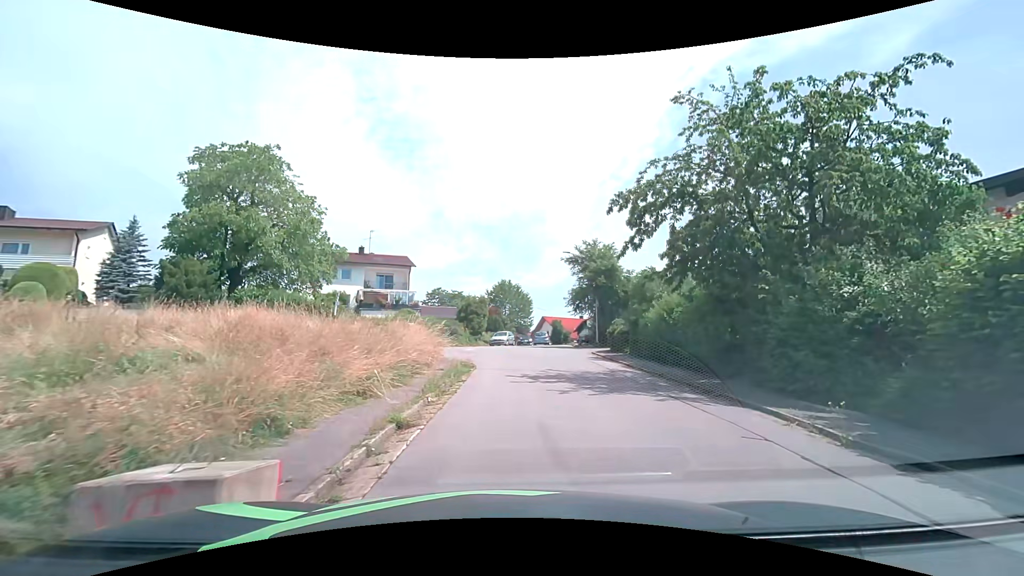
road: residential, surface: asphalt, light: Day
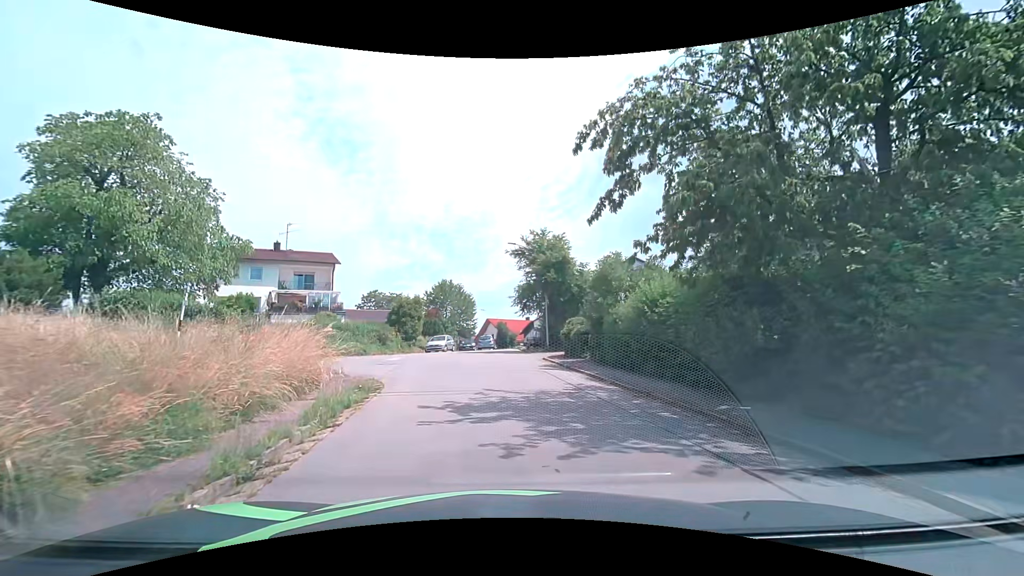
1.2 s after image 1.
(+0.4, +5.4) m; +6°
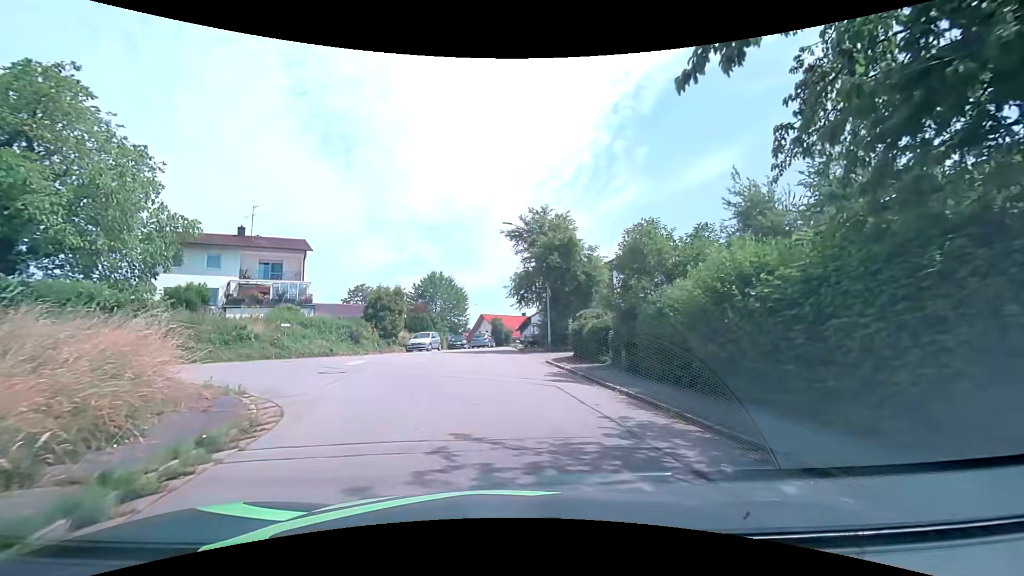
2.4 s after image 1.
(0.0, +5.6) m; 0°
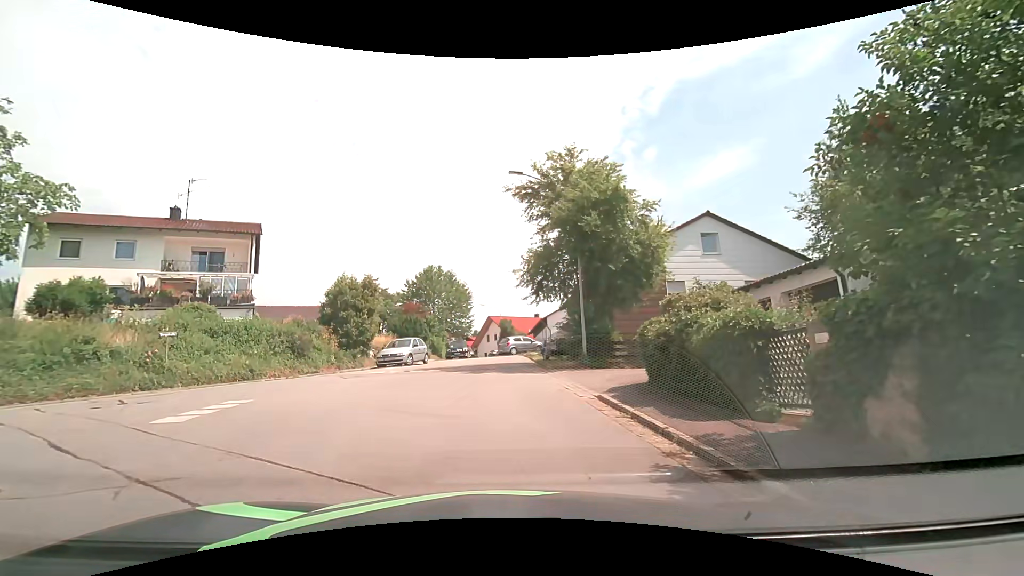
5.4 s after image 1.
(0.0, +10.2) m; 0°
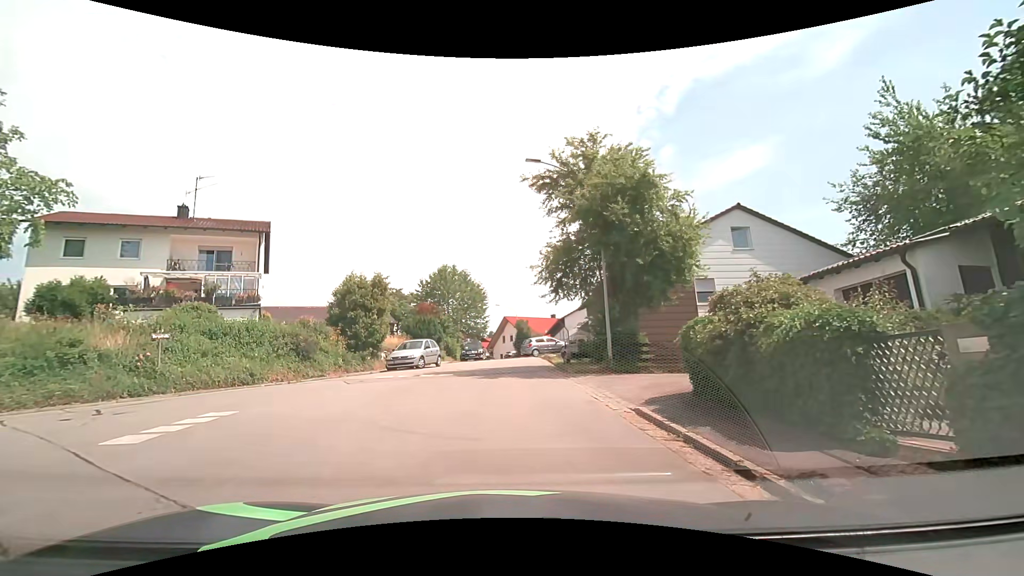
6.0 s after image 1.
(0.0, +1.5) m; -4°
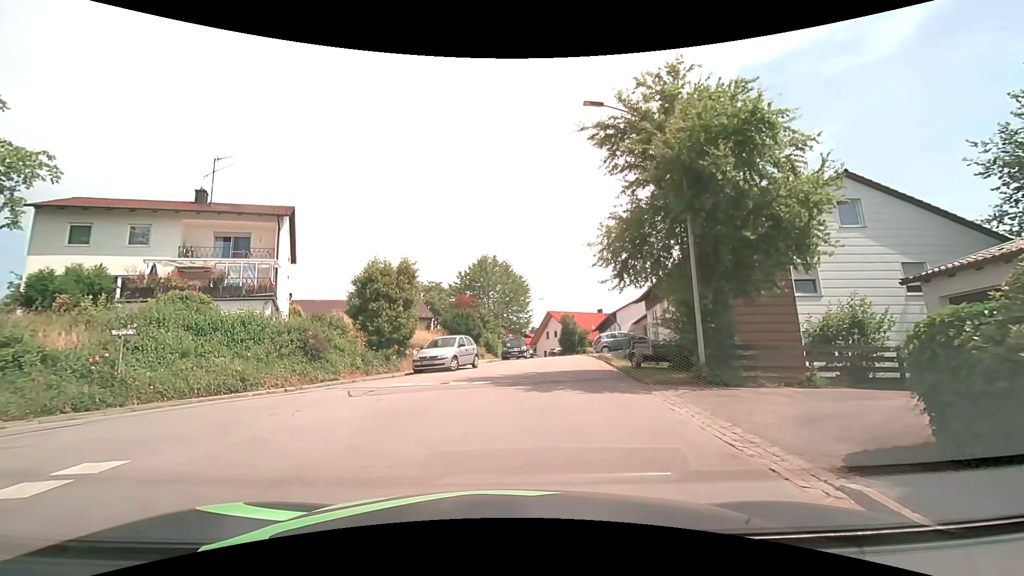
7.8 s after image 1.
(-0.1, +4.2) m; -3°
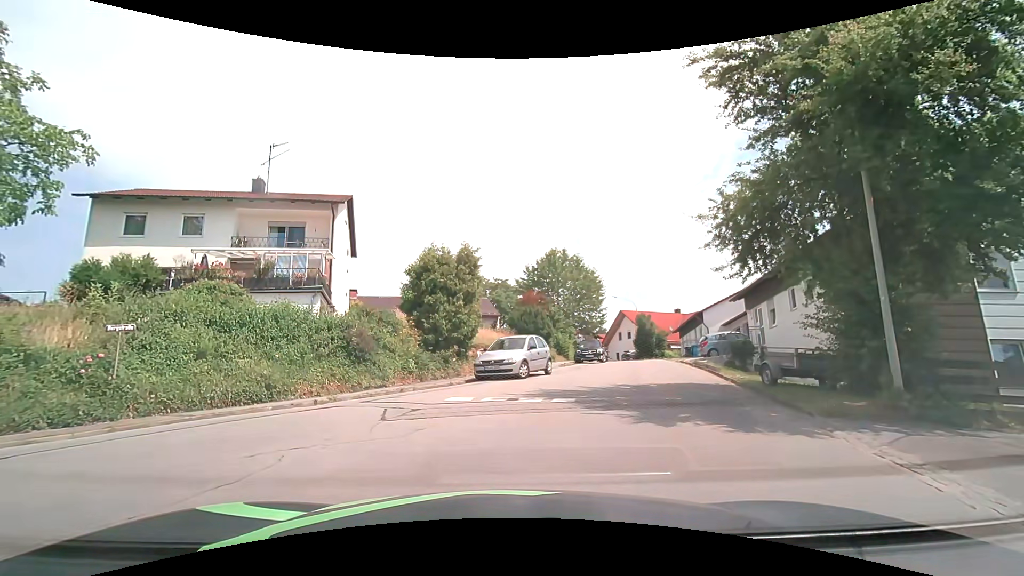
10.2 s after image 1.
(-0.2, +3.5) m; -7°
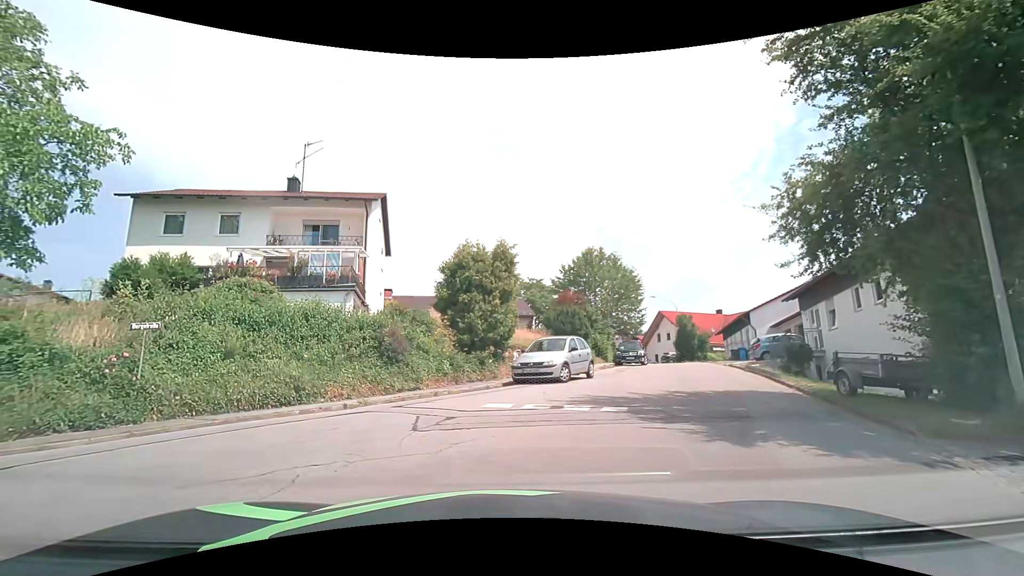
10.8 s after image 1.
(-0.1, +1.0) m; -4°
